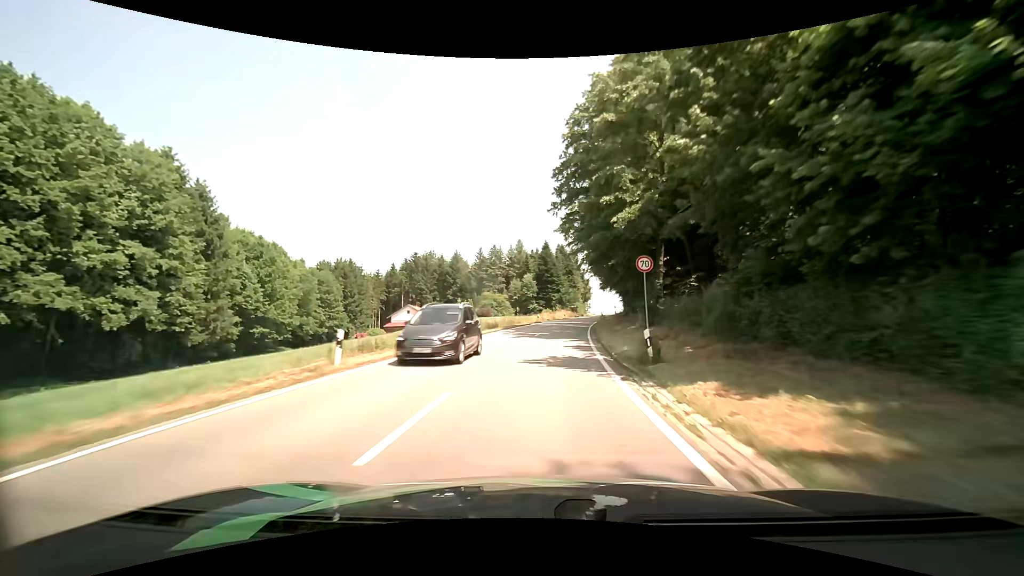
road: tertiary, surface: asphalt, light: Day
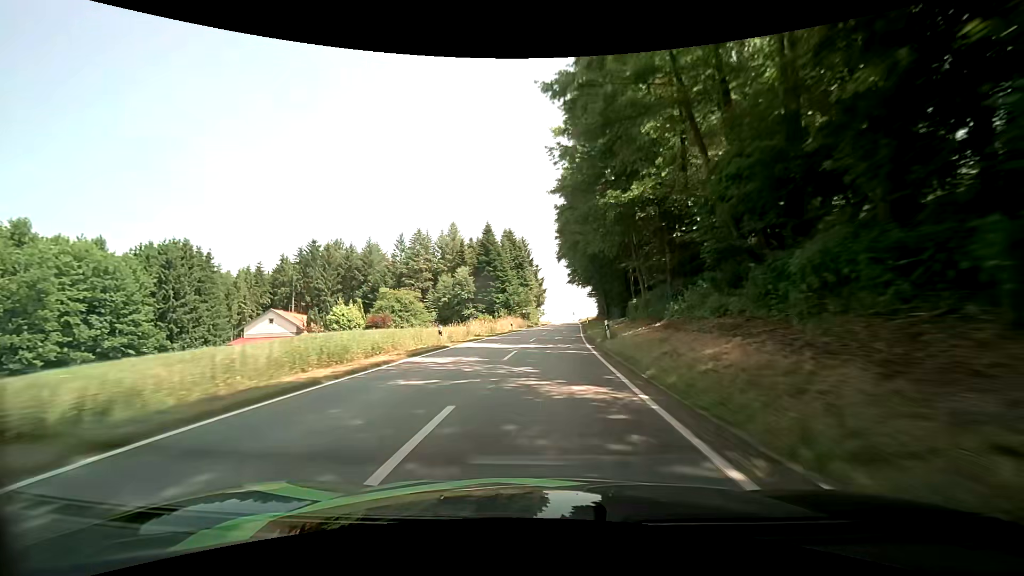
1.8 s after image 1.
(+2.1, +38.4) m; +5°
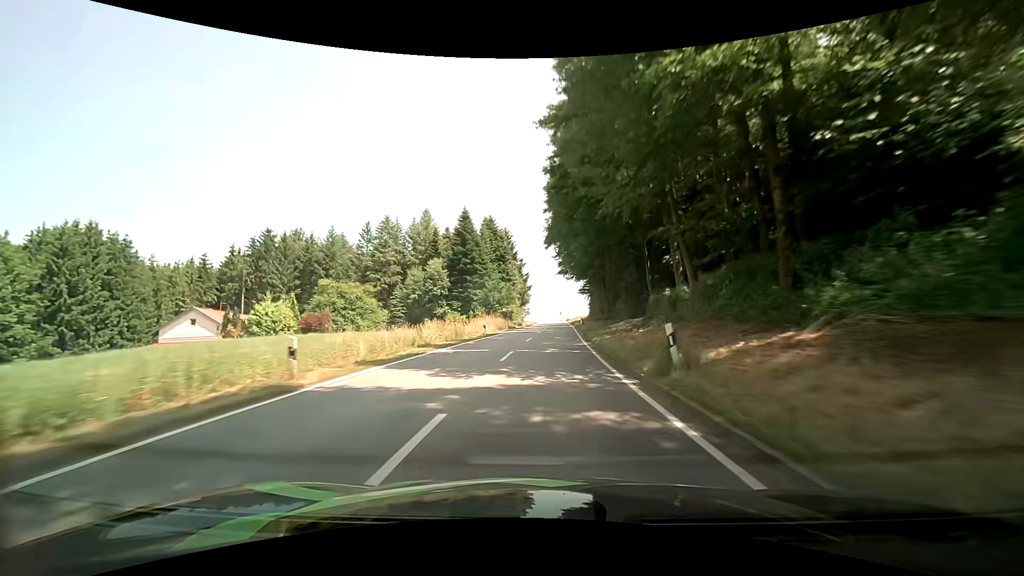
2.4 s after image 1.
(+0.3, +13.1) m; +2°
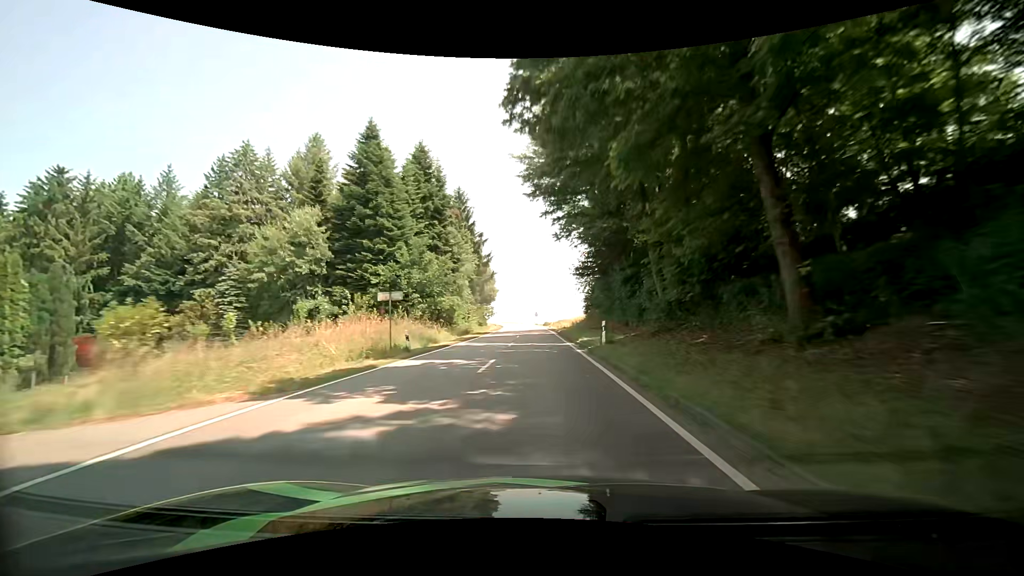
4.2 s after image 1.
(+1.4, +40.1) m; +3°
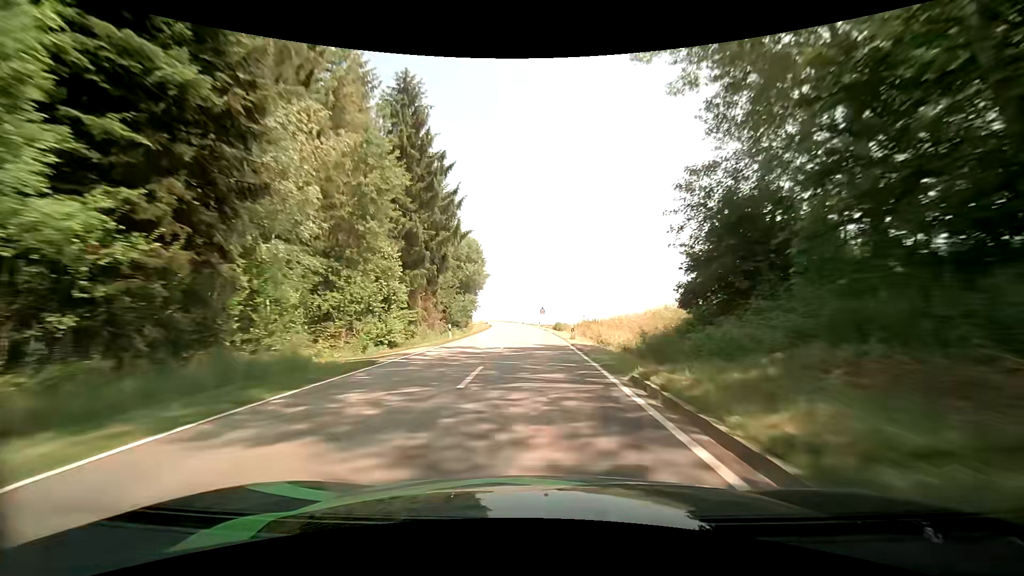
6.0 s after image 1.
(0.0, +39.8) m; 0°
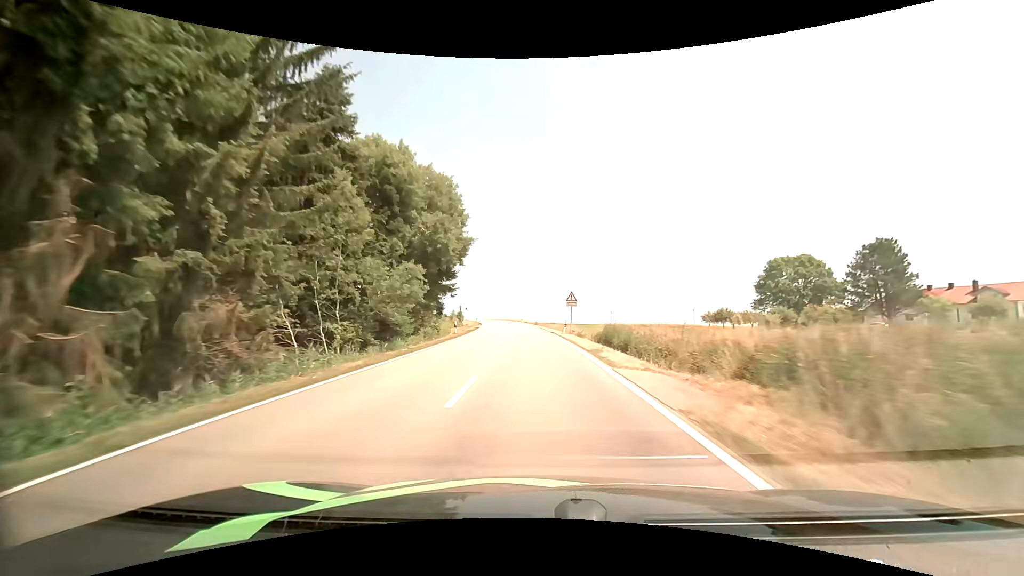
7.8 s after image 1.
(-0.8, +39.2) m; -2°
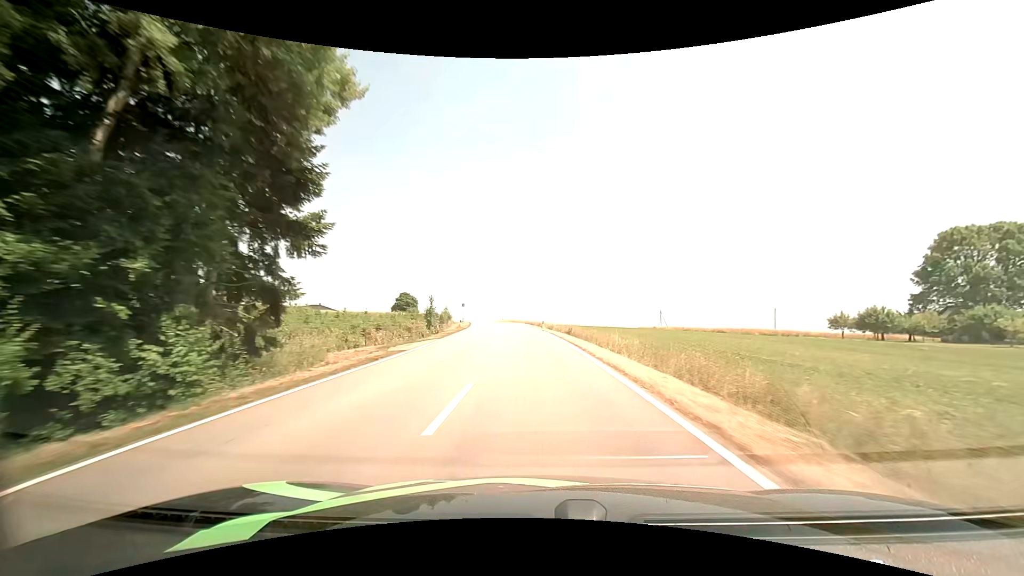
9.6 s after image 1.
(-1.0, +38.7) m; -3°
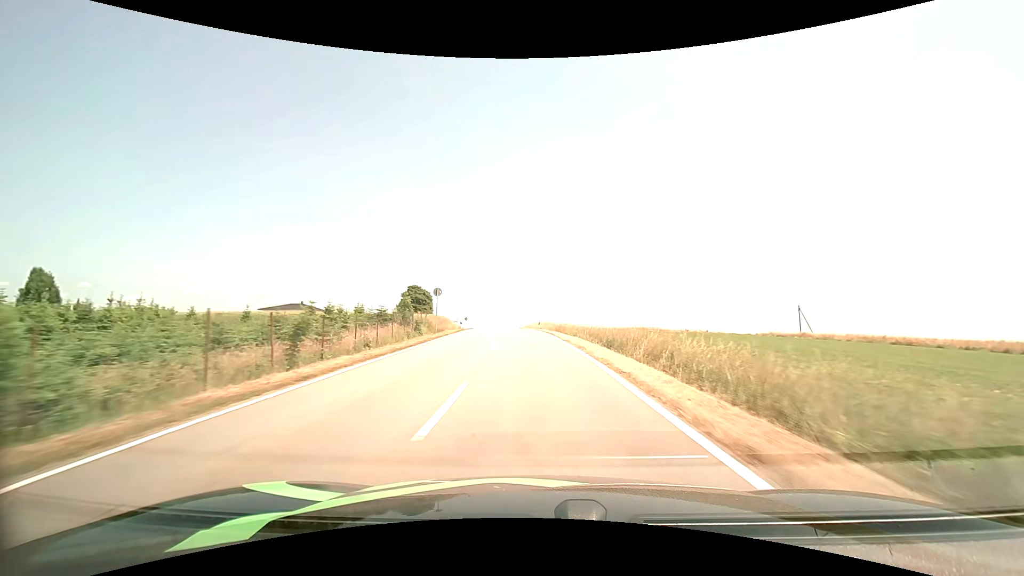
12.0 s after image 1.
(-2.2, +49.6) m; -6°
(0, +10) (0, +20) (-1, +30) (-1, +40) (-2, +50) (-3, +60) (-4, +70) (-5, +80) (-6, +90) (-8, +100) m
